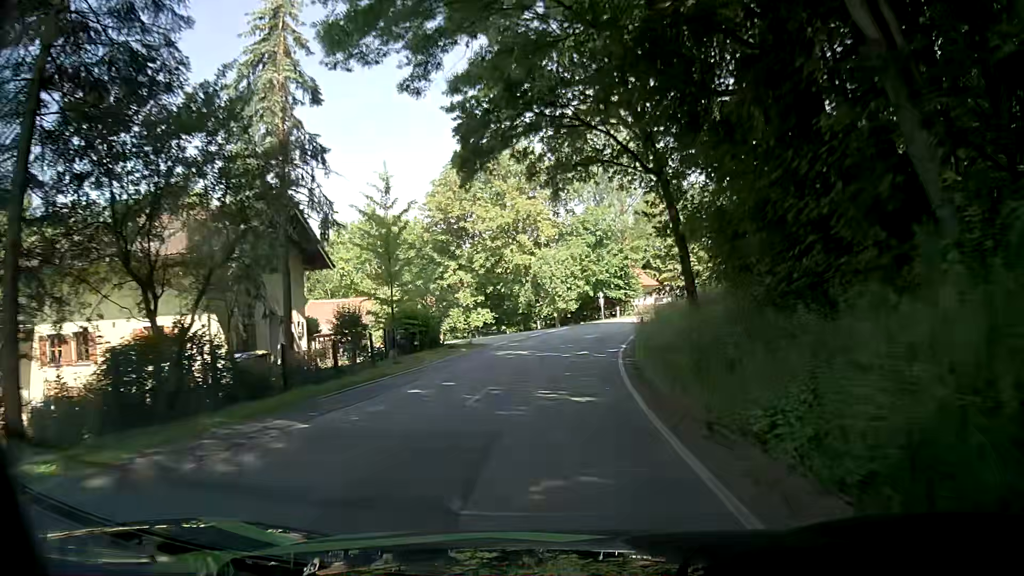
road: tertiary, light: Day
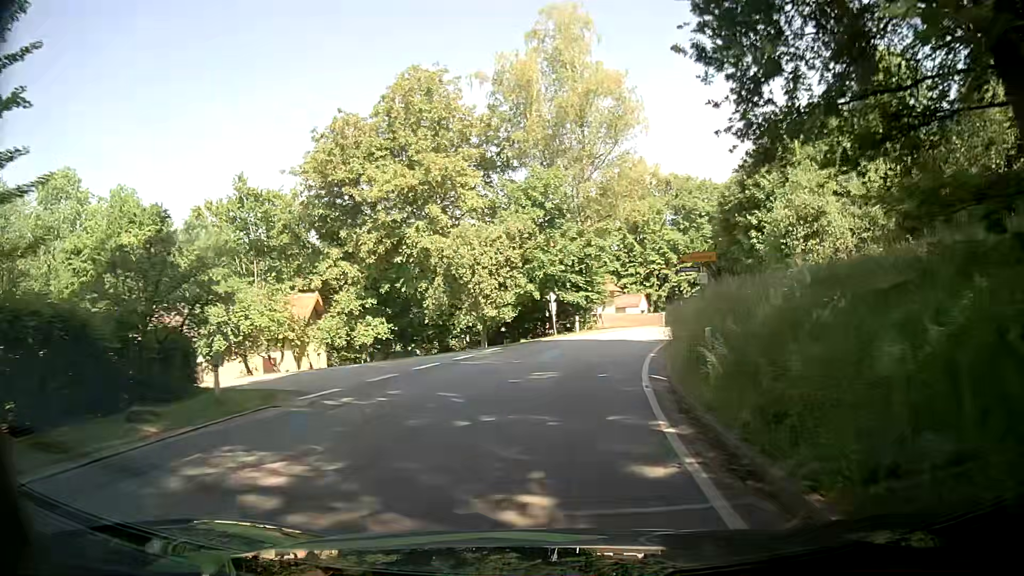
(+1.5, +19.4) m; +6°
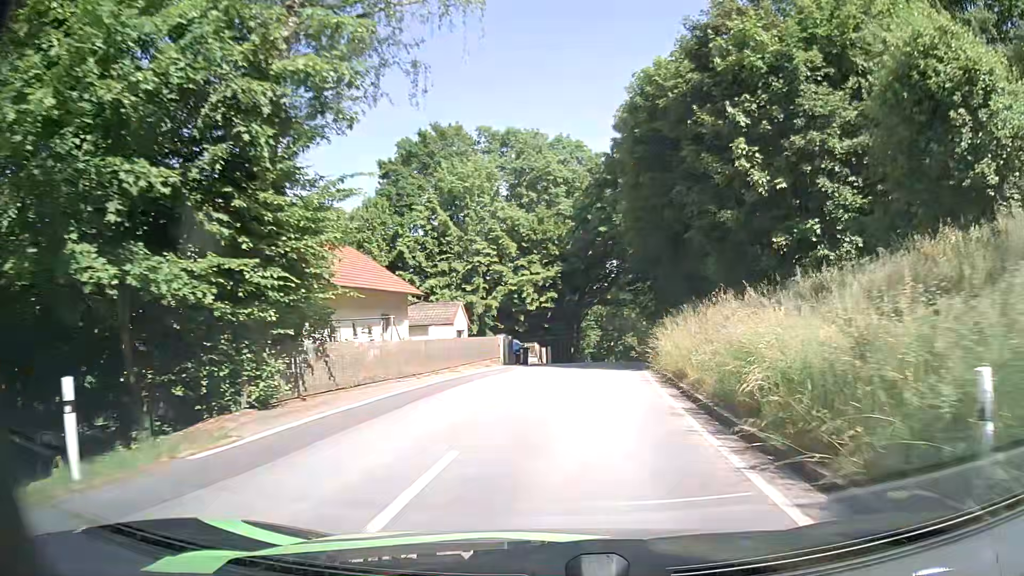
(+4.5, +31.4) m; +16°
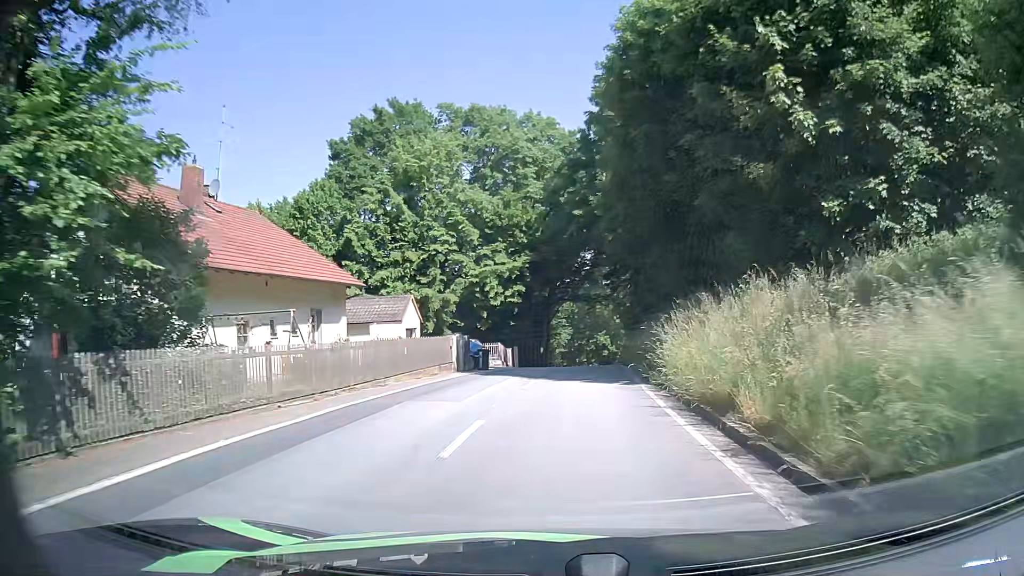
(+0.2, +6.4) m; +3°
(0, +10) (+1, +20) (+1, +30) (+2, +40) (+3, +50) (+5, +60) (+6, +70) (+7, +80) (+8, +90) (+8, +100) m
